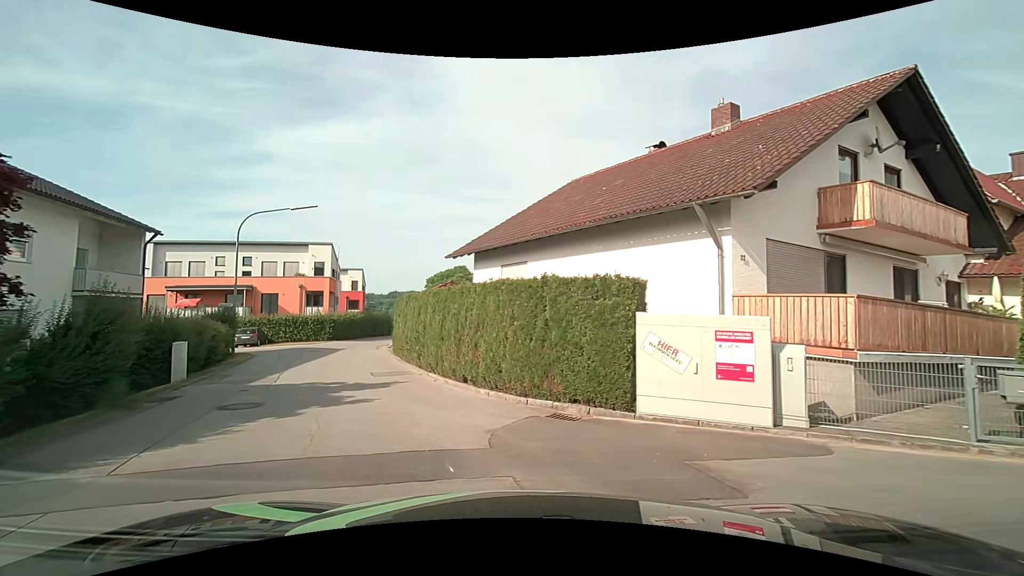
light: Day
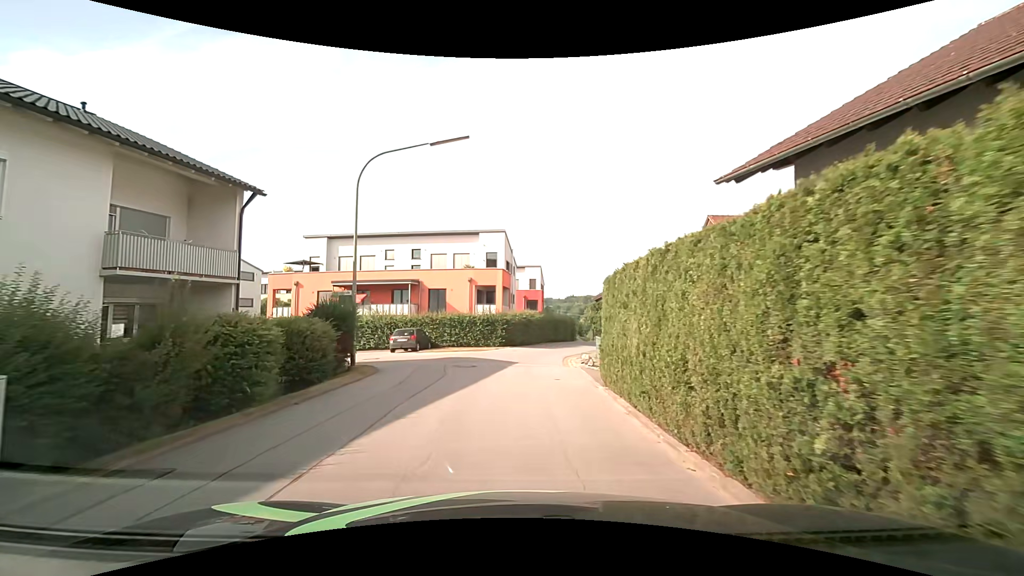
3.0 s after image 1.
(-2.9, +11.5) m; -20°
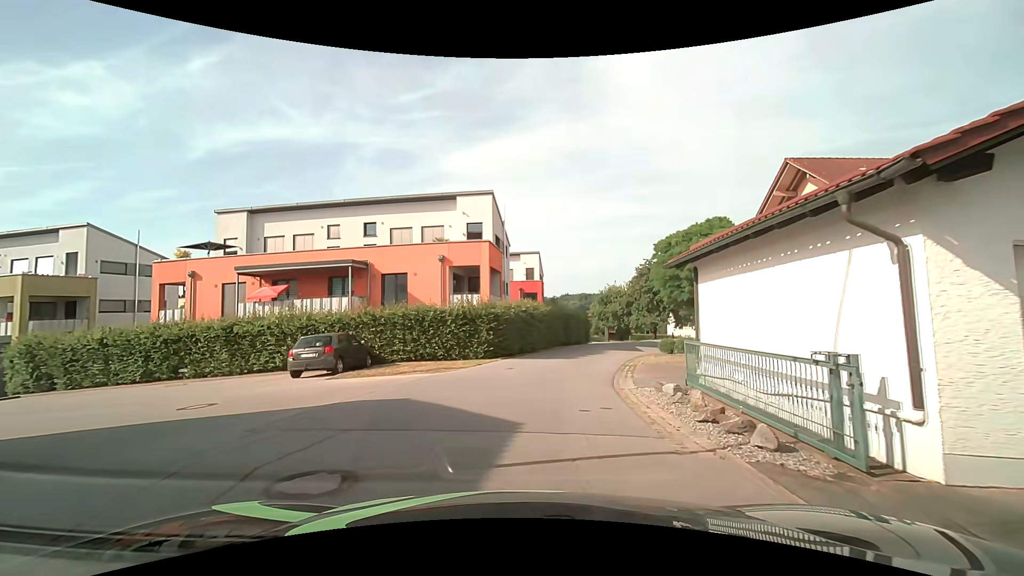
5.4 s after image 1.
(-0.1, +13.1) m; +1°
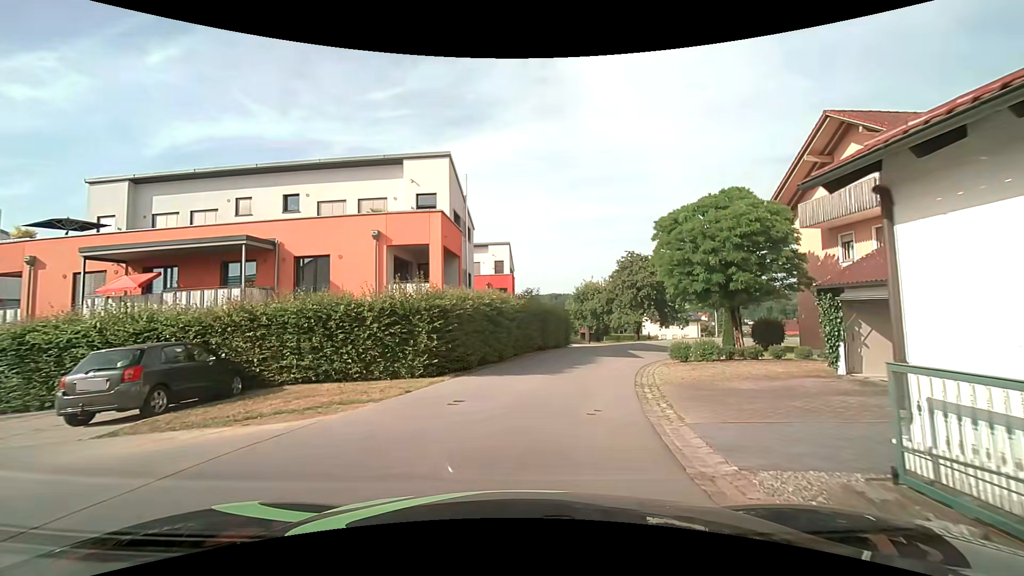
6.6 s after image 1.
(+0.1, +7.0) m; +3°
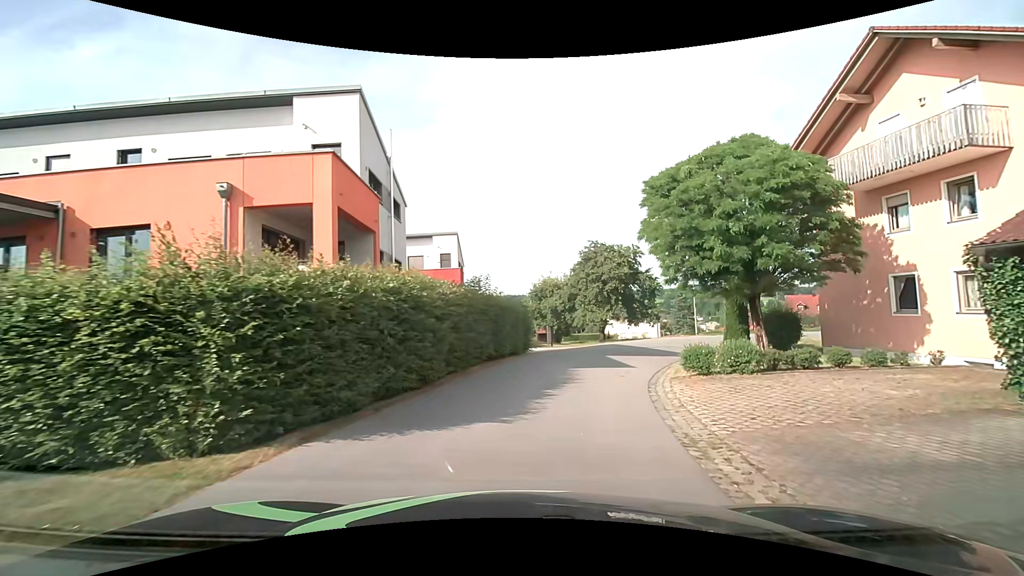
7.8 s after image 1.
(+0.2, +7.0) m; +4°
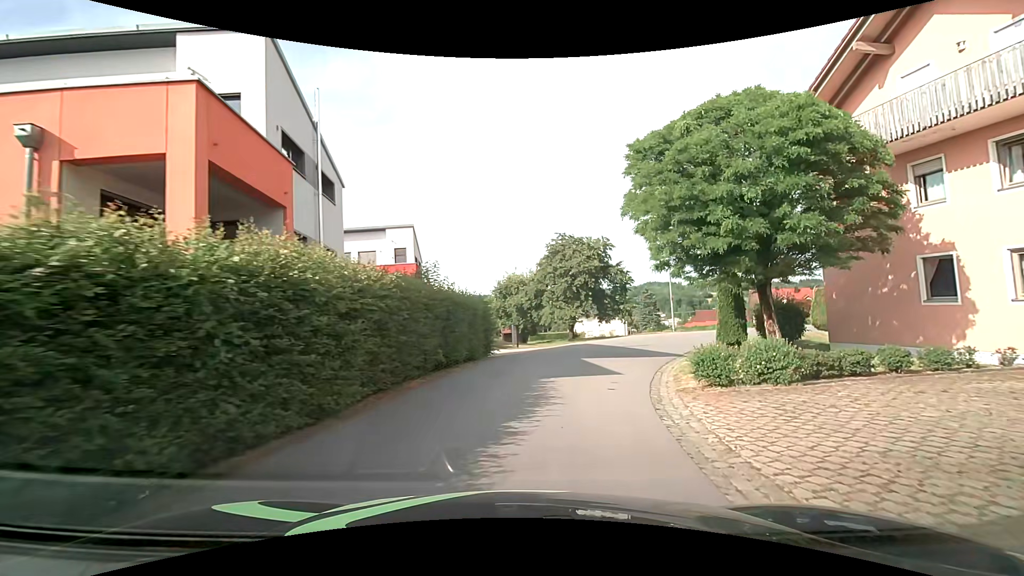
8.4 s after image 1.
(+0.2, +3.7) m; +4°
(+1, +10) (+3, +20) (+8, +28) (+16, +34) (+25, +38) (+35, +42) (+43, +47) (+48, +56) (+49, +65) (+47, +75) m
